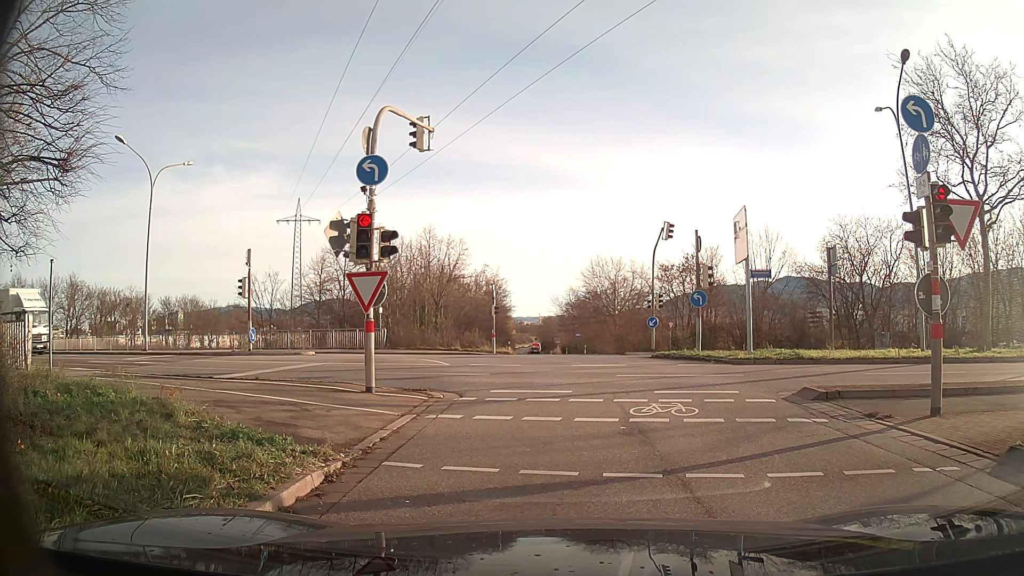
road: primary_link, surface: asphalt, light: Day
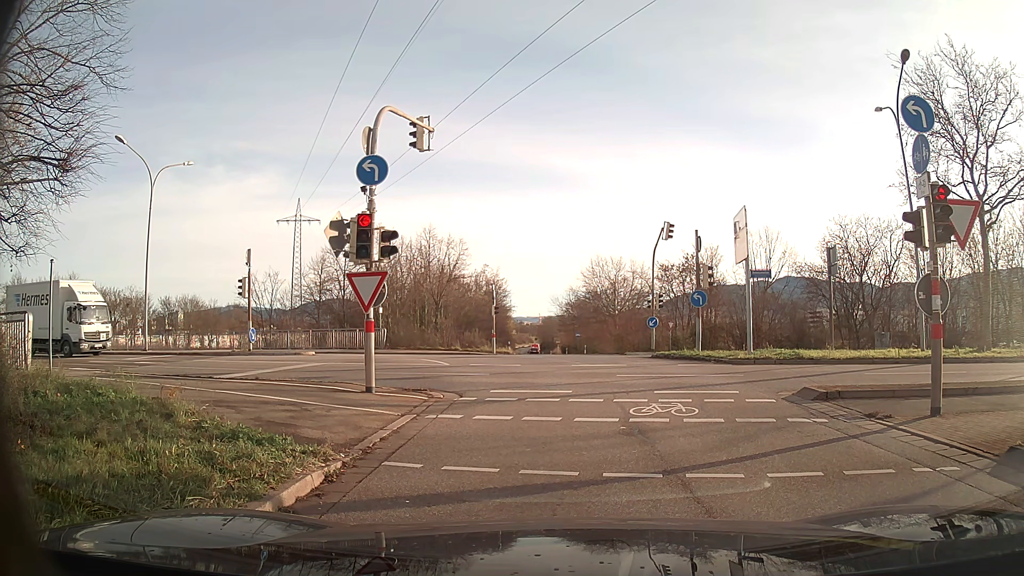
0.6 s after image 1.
(0.0, 0.0) m; 0°
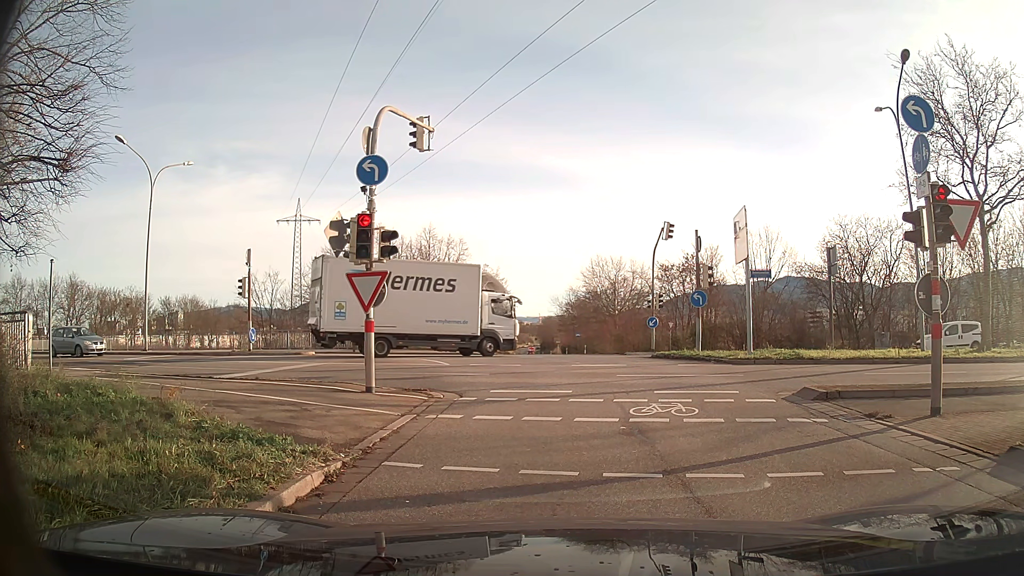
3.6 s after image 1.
(0.0, 0.0) m; 0°
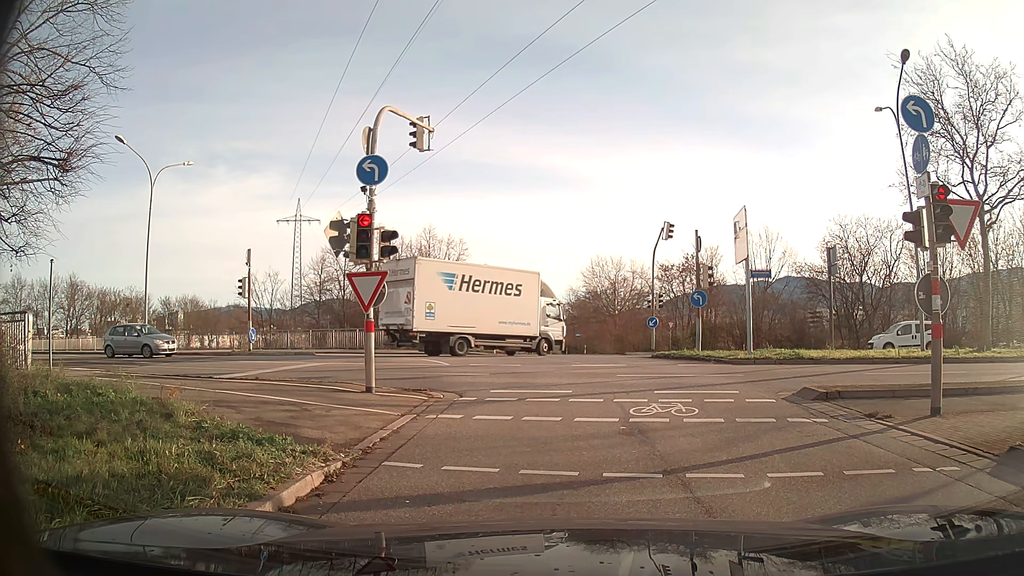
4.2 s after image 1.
(0.0, 0.0) m; 0°
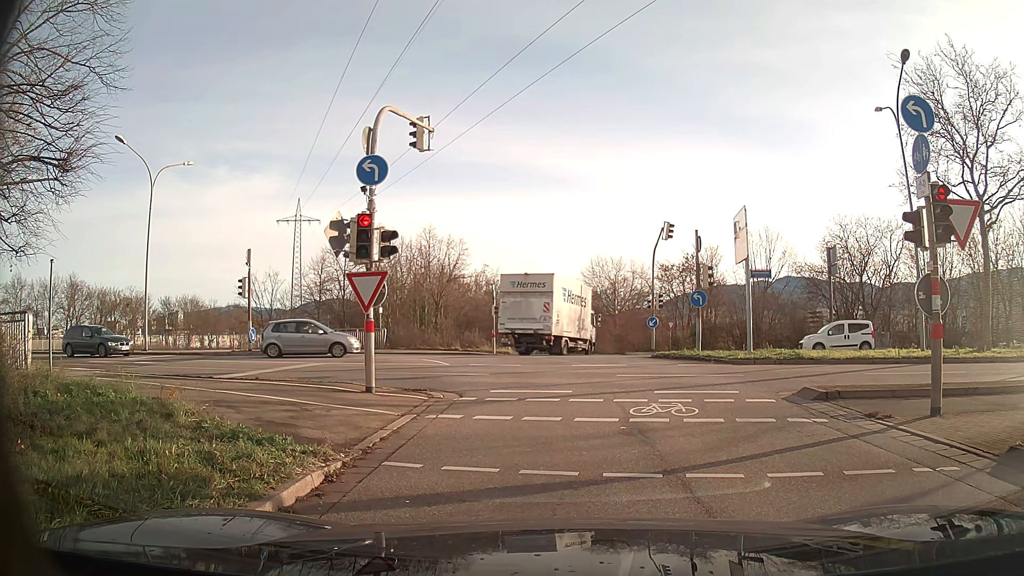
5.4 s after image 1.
(0.0, 0.0) m; 0°
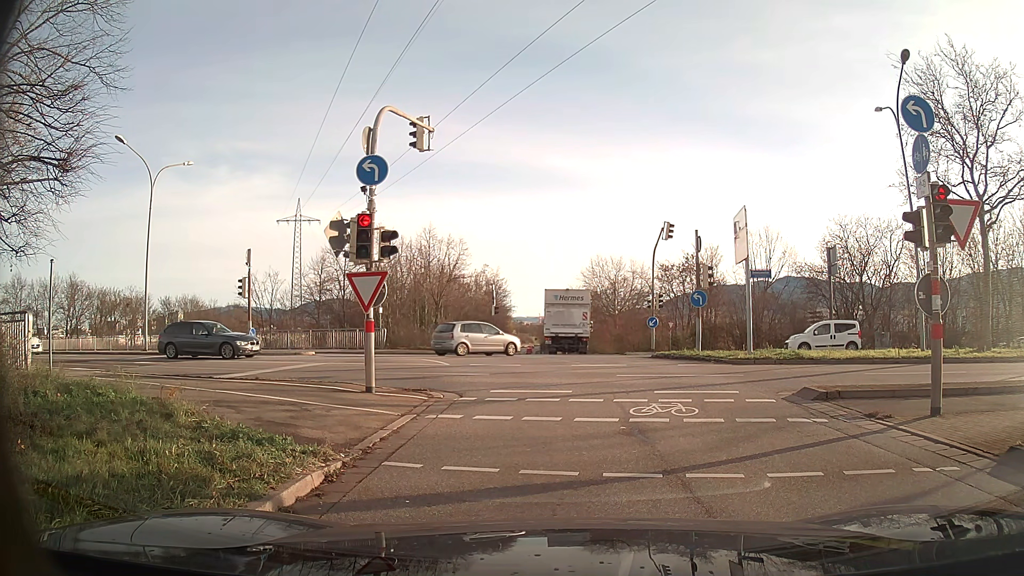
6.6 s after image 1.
(0.0, 0.0) m; 0°
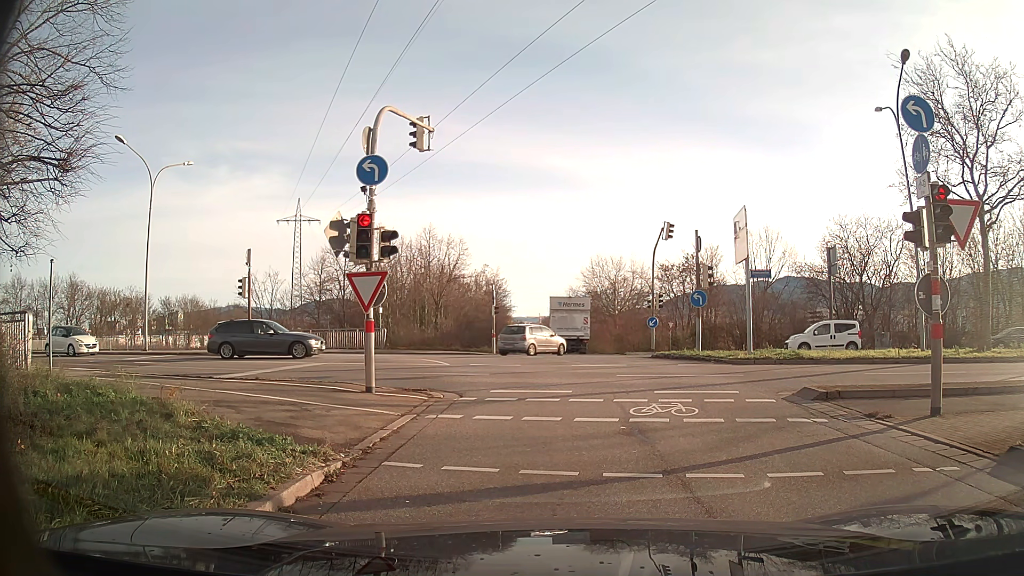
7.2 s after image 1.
(0.0, 0.0) m; 0°
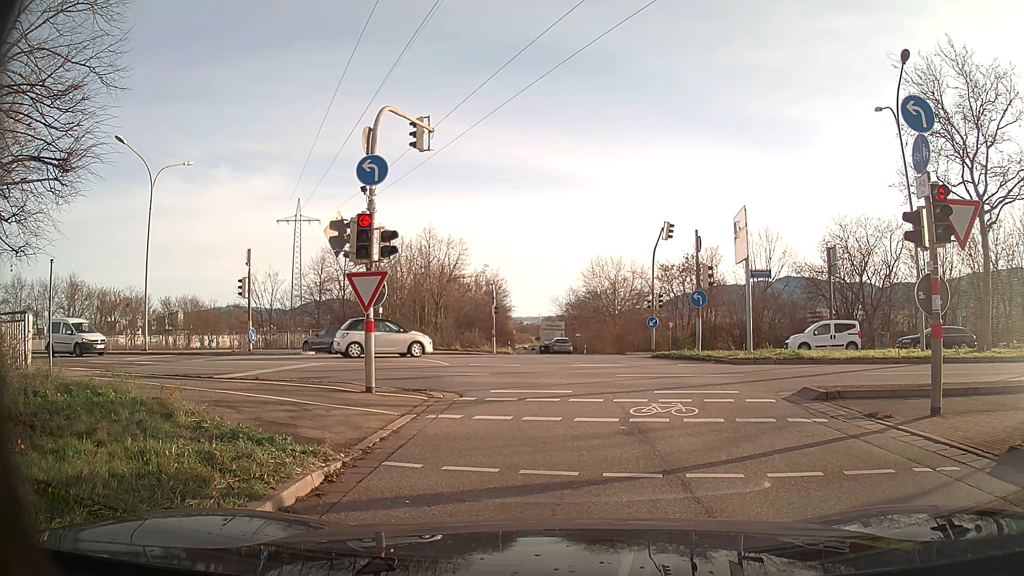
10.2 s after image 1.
(0.0, 0.0) m; 0°
